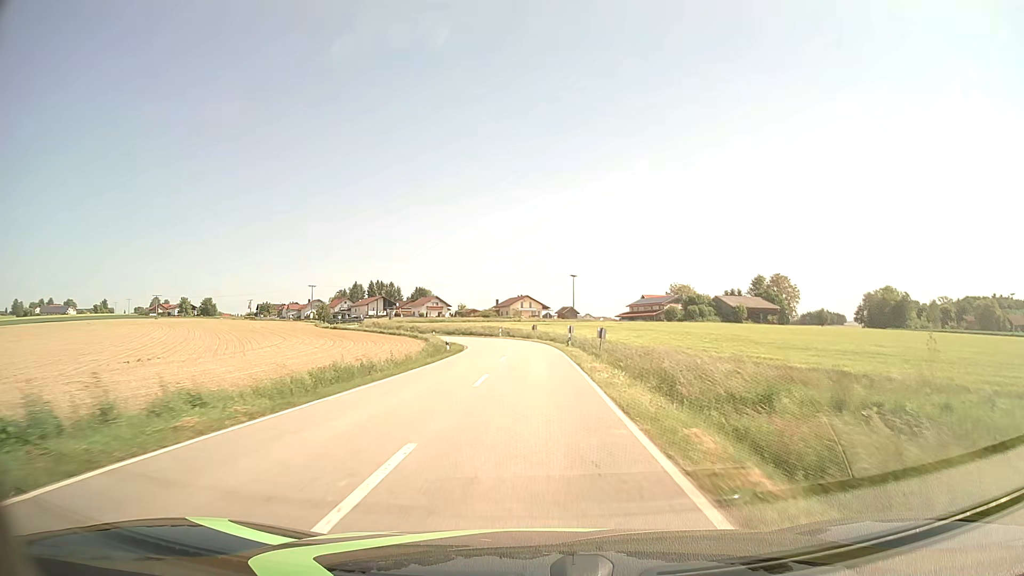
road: tertiary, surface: asphalt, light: Day
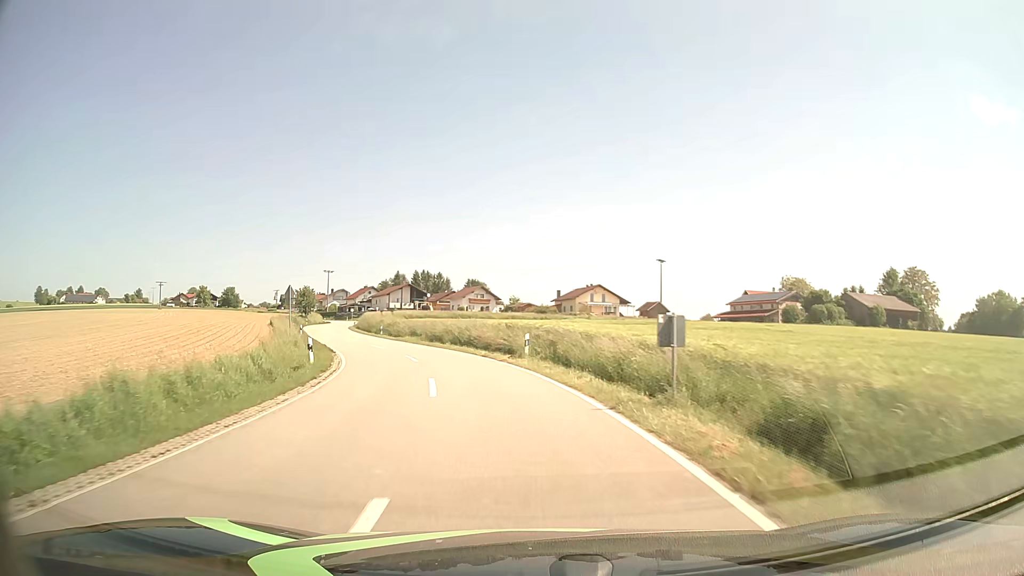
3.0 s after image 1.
(-0.6, +50.4) m; -5°
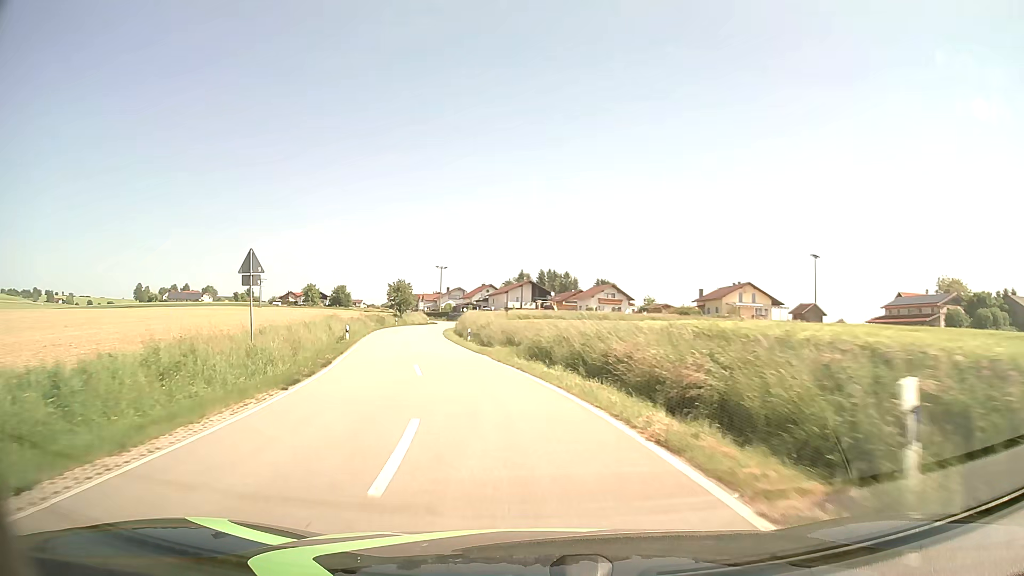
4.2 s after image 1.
(-1.7, +19.2) m; -11°
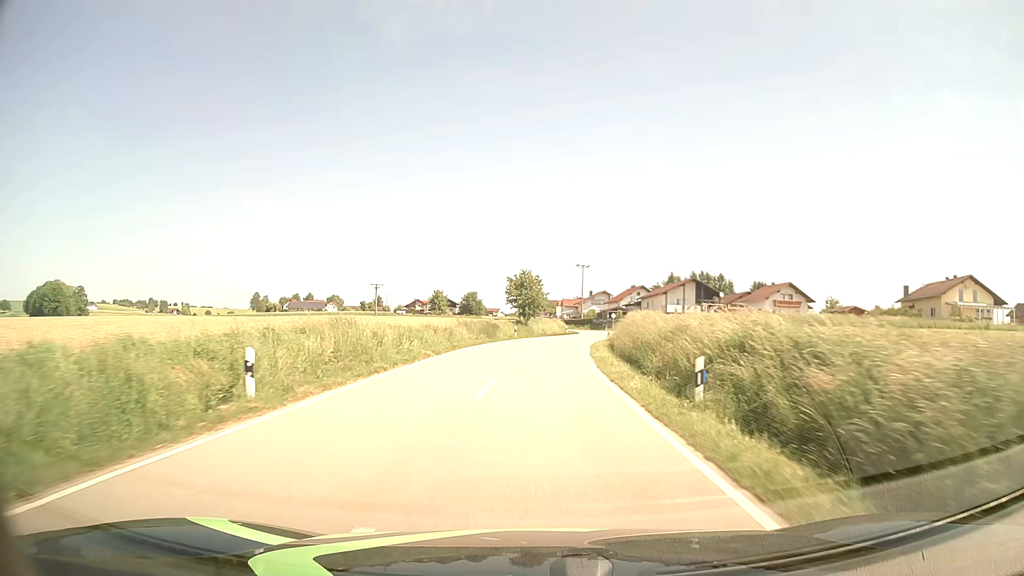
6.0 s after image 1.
(-4.0, +28.6) m; -13°
(0, +10) (0, +20) (+1, +30) (+1, +40) (+3, +50) (+4, +60) (+6, +70) (+8, +79) (+10, +89) (+11, +99) m
